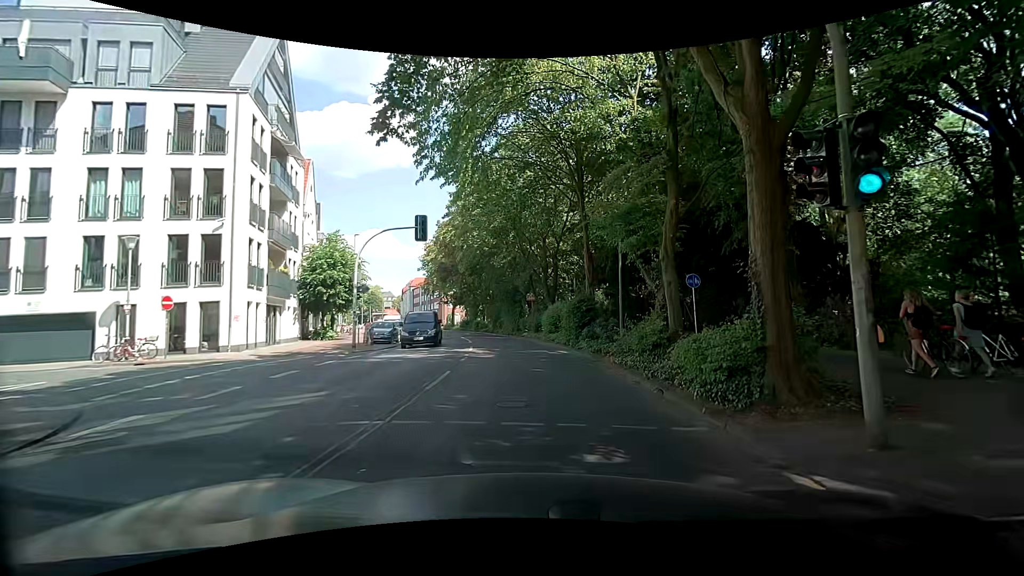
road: secondary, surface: asphalt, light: Day
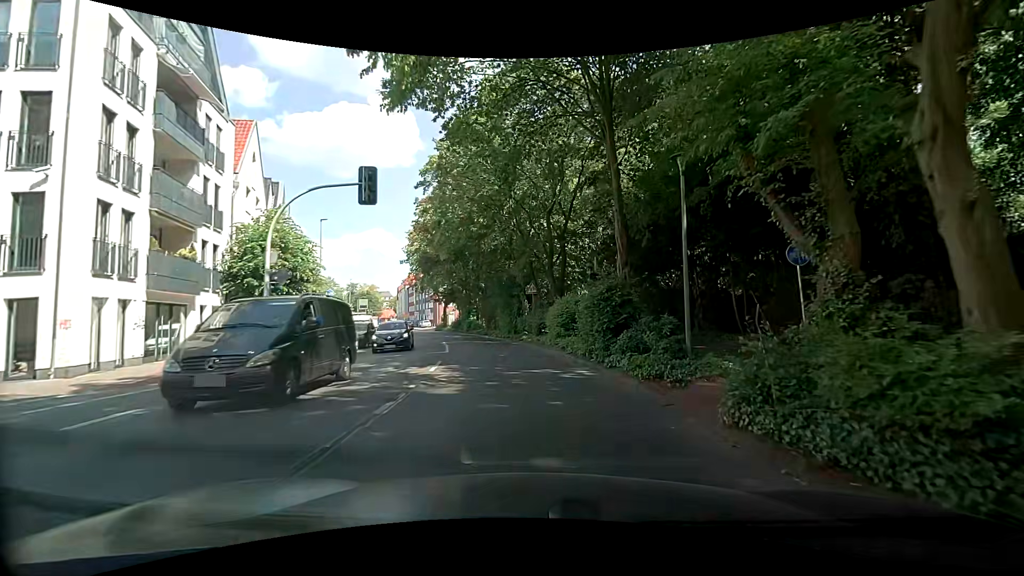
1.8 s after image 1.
(+0.2, +8.8) m; 0°
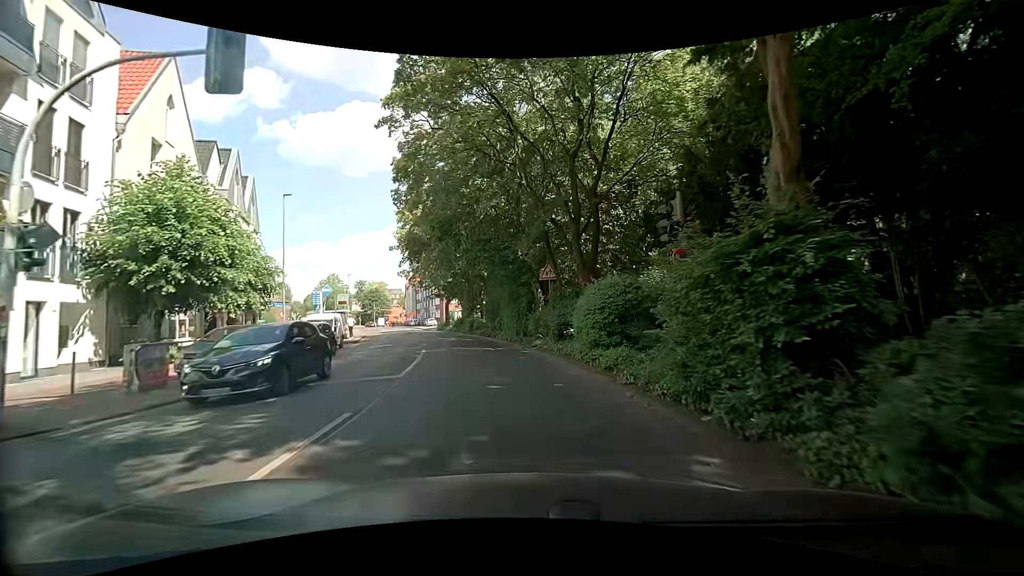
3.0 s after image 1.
(0.0, +9.1) m; -1°
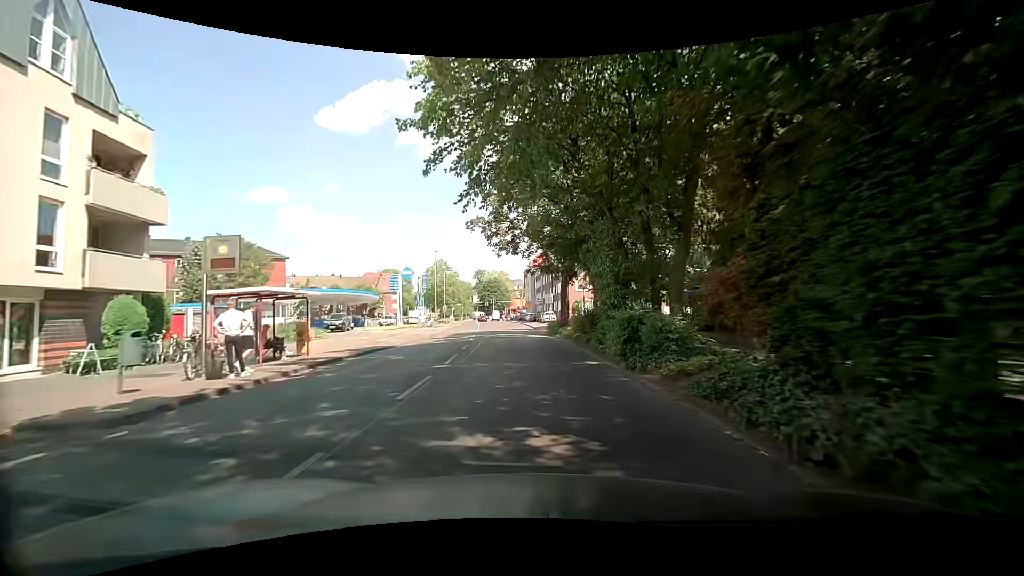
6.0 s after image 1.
(-3.5, +29.5) m; -13°
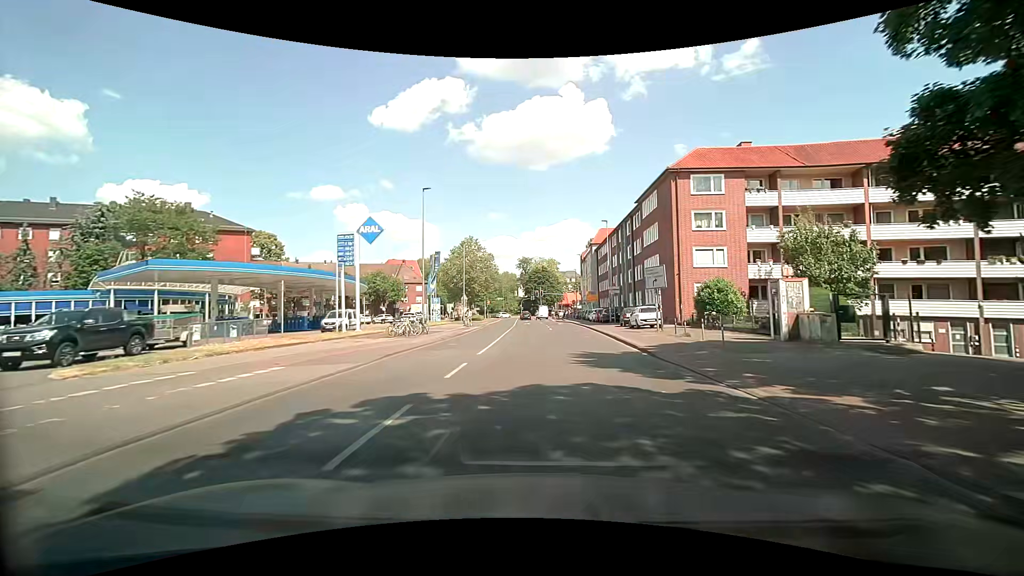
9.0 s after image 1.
(-2.9, +33.5) m; -7°
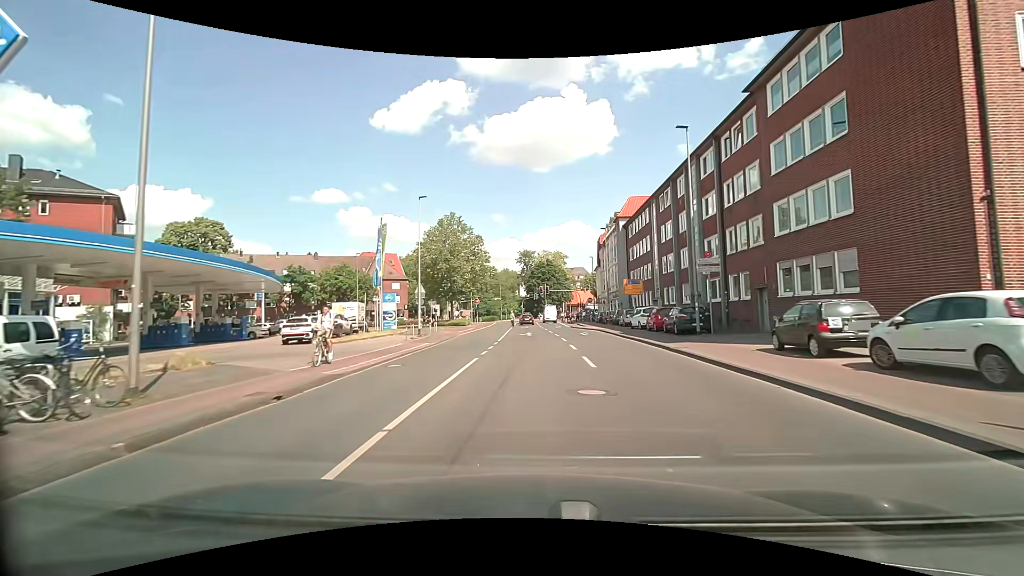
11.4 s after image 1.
(+0.1, +25.6) m; -1°
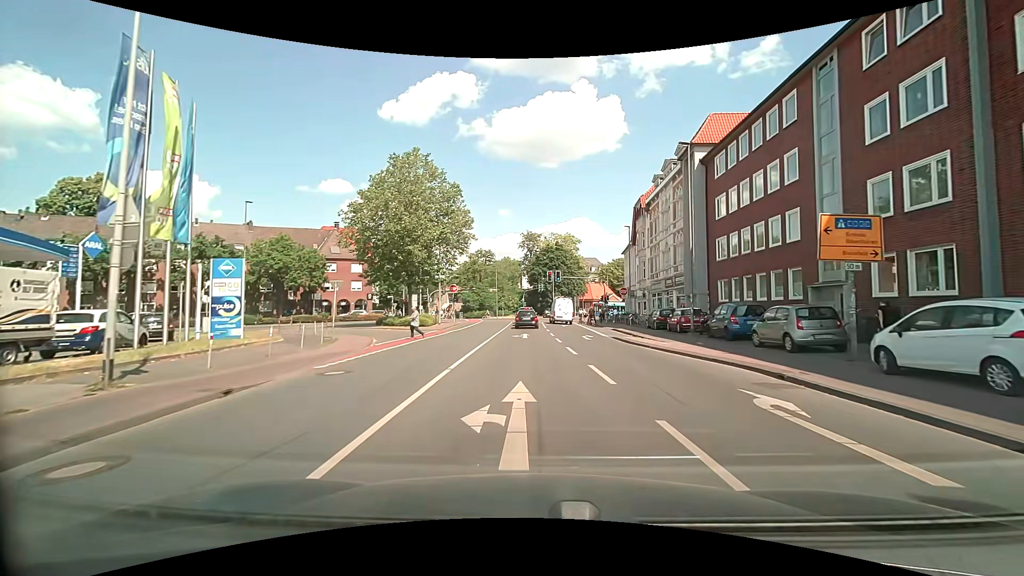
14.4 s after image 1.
(0.0, +26.9) m; 0°
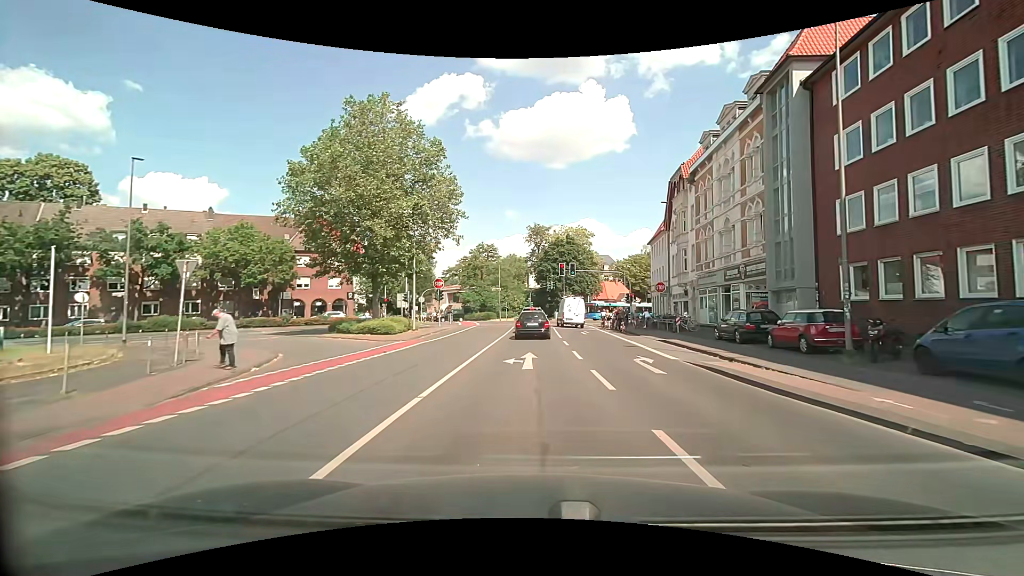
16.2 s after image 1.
(-0.1, +12.3) m; -1°
(0, +10) (0, +20) (0, +30) (0, +40) (0, +50) (-3, +60) (-10, +66) (-19, +65) (-28, +61) (-36, +55) m
